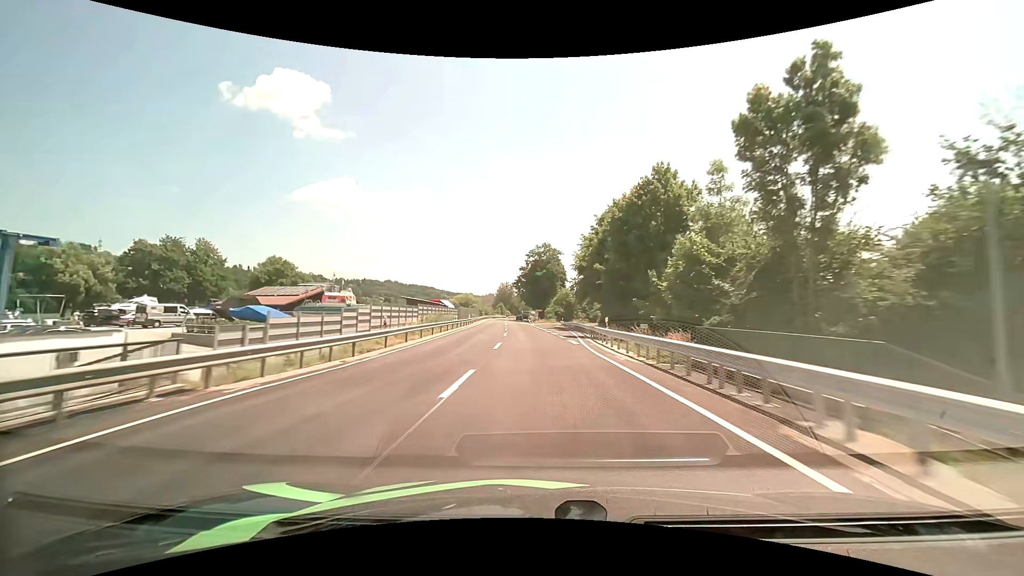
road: primary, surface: asphalt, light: Day
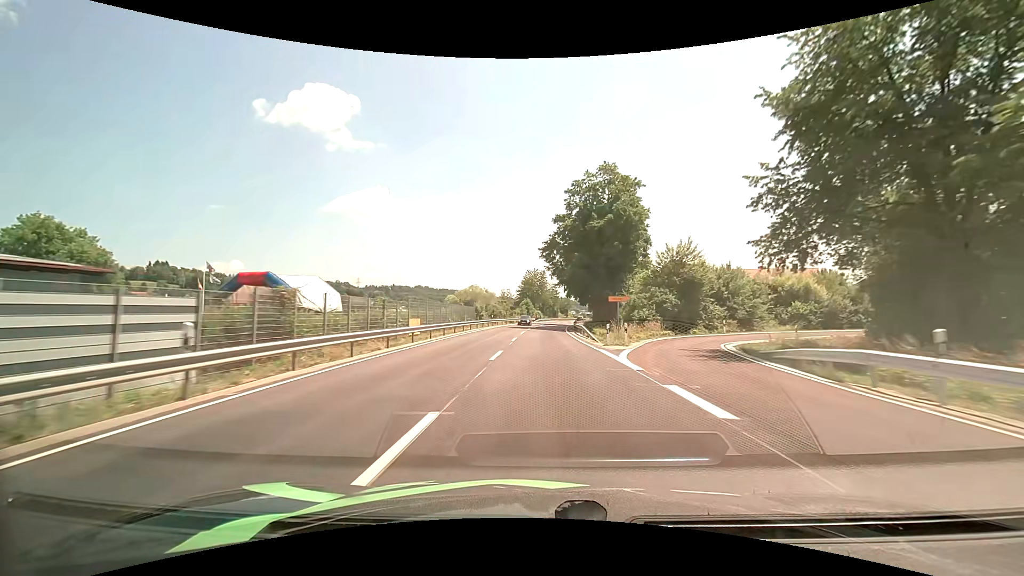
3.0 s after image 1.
(-2.6, +65.5) m; -4°
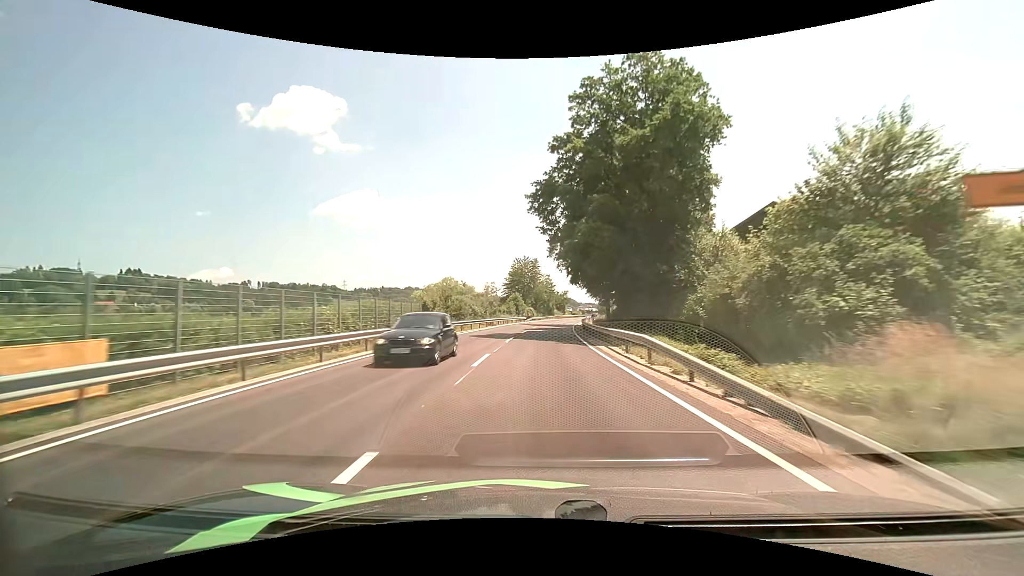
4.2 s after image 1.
(+0.1, +26.0) m; +1°
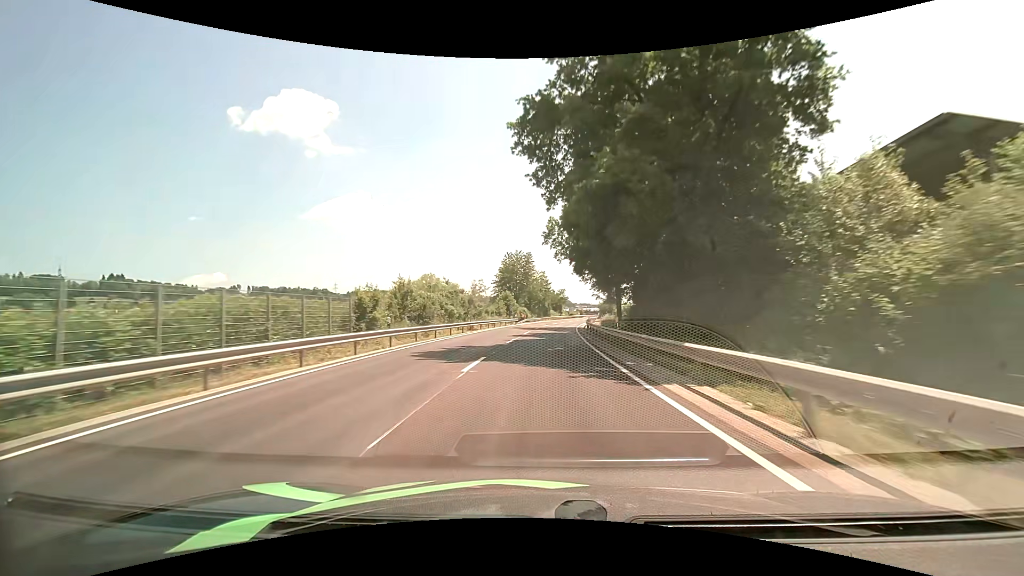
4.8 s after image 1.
(+0.1, +13.0) m; 0°
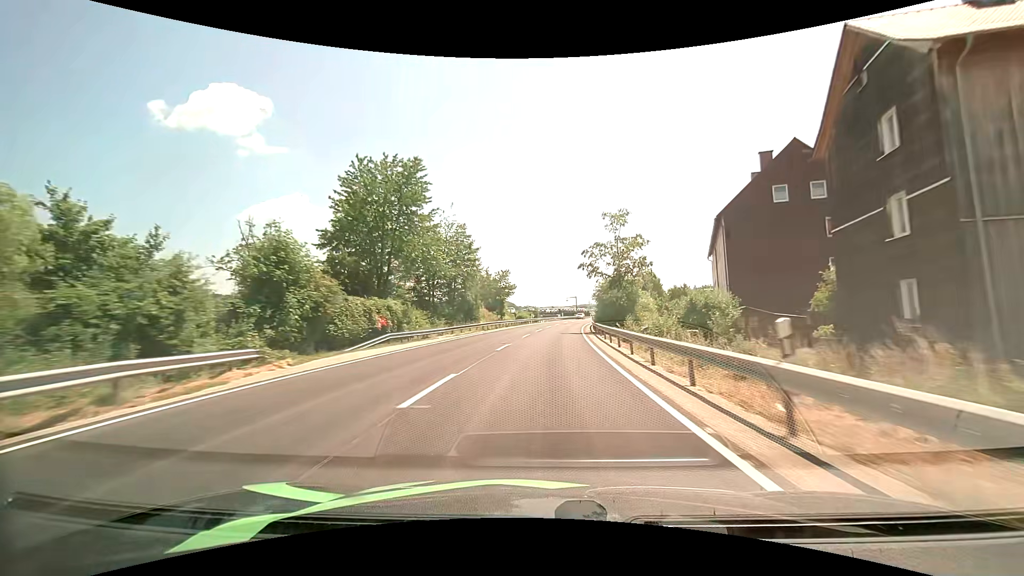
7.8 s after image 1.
(+3.3, +64.4) m; +6°
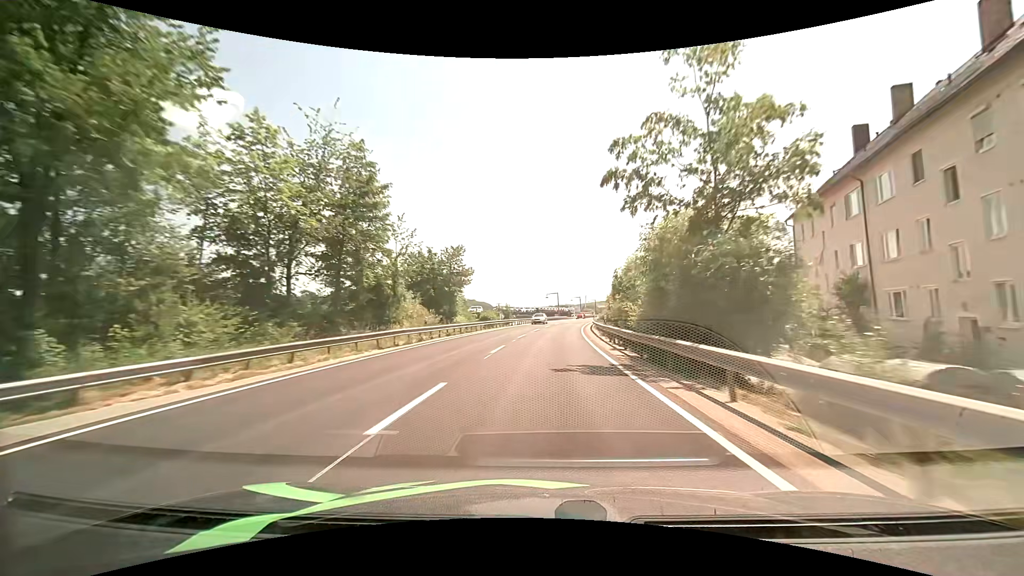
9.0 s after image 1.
(+0.6, +26.1) m; +3°
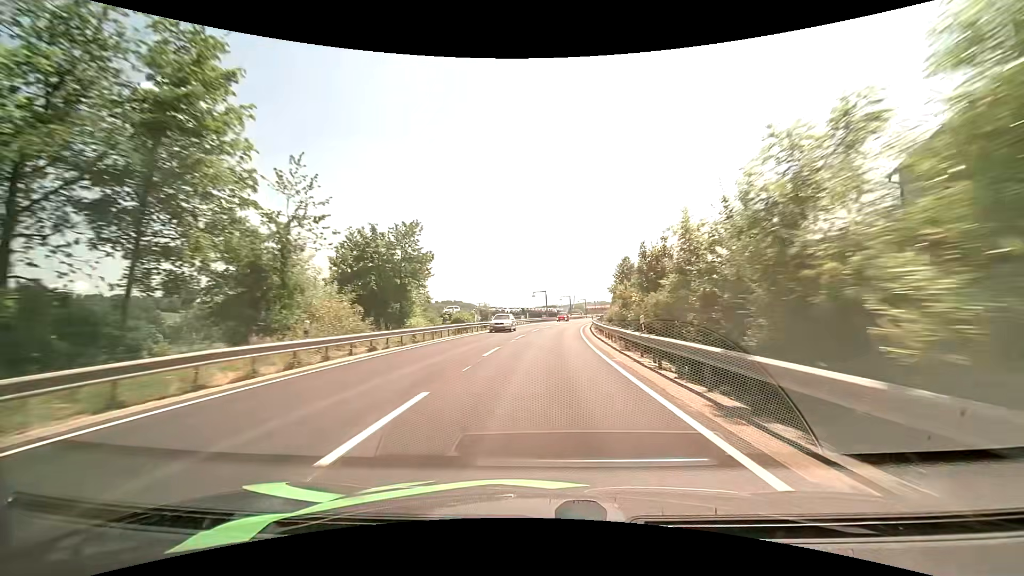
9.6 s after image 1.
(+0.2, +13.1) m; +2°
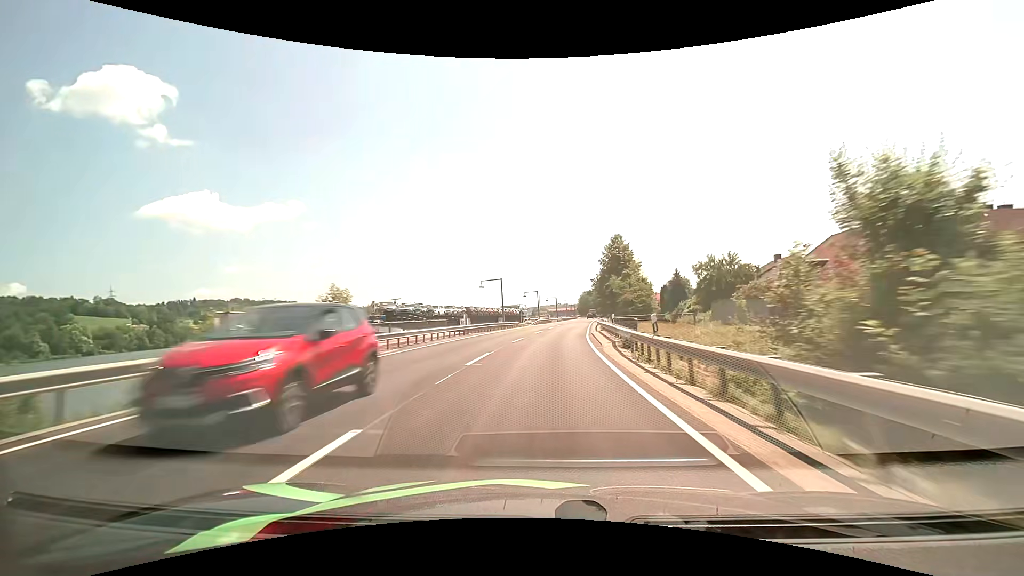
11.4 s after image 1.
(+1.3, +38.7) m; +4°
(0, +10) (0, +20) (+1, +30) (+2, +40) (+3, +50) (+4, +60) (+5, +70) (+6, +80) (+7, +90) (+9, +100) m
